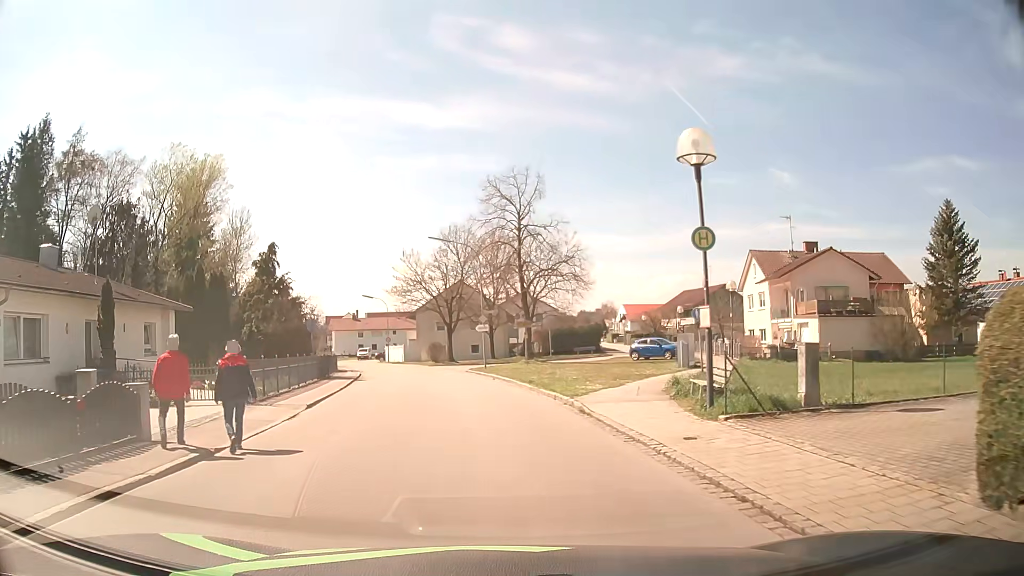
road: residential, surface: asphalt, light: Day
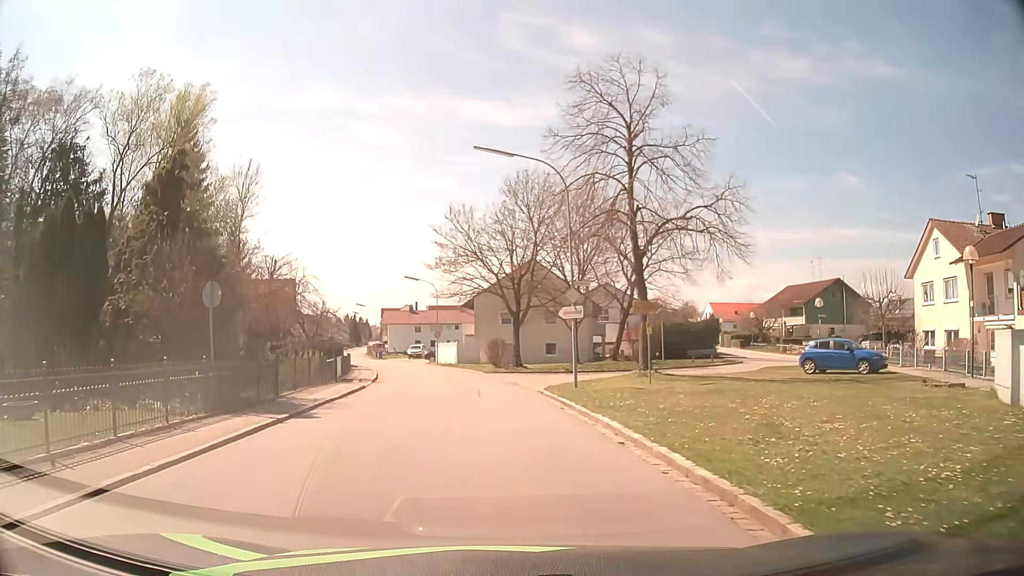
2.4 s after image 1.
(-1.0, +17.9) m; -6°
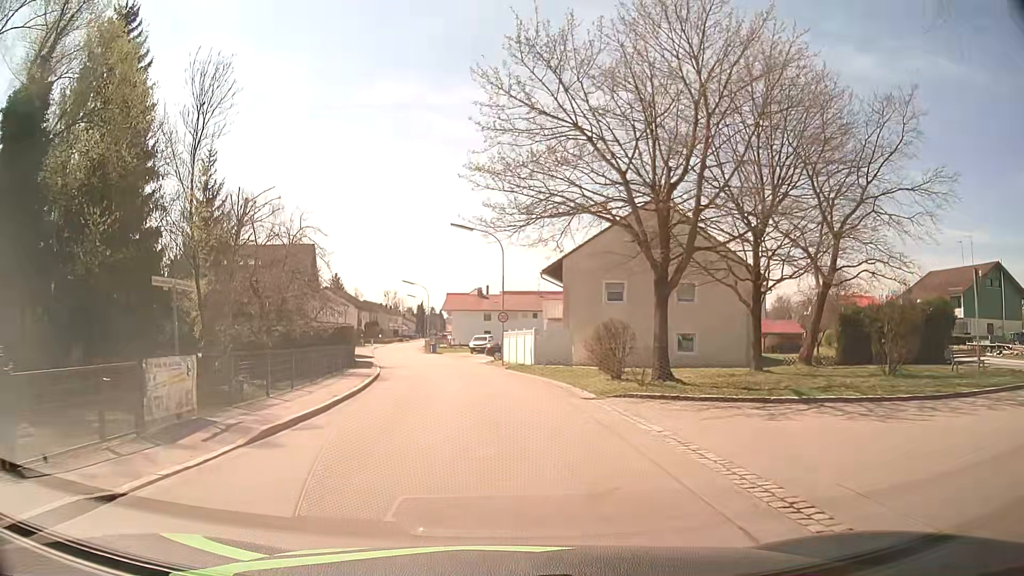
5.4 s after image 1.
(-1.5, +22.5) m; -7°
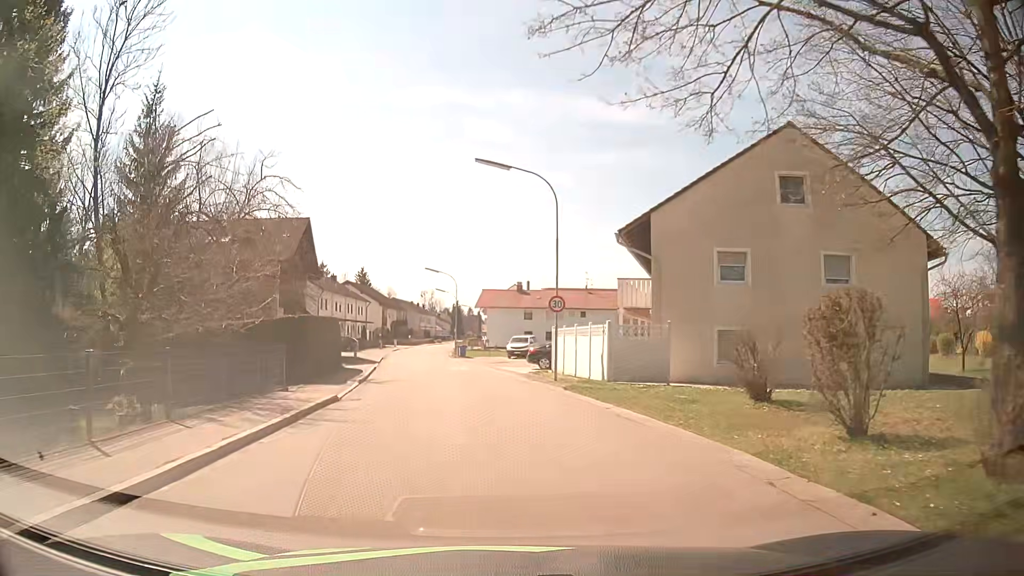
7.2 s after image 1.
(-0.3, +13.6) m; -3°
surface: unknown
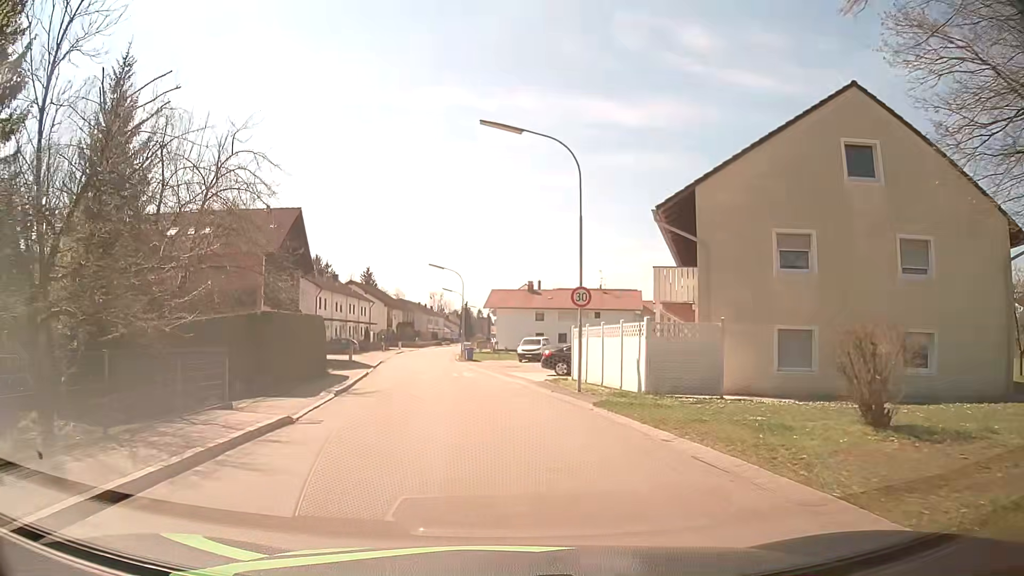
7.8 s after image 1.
(0.0, +4.5) m; 0°
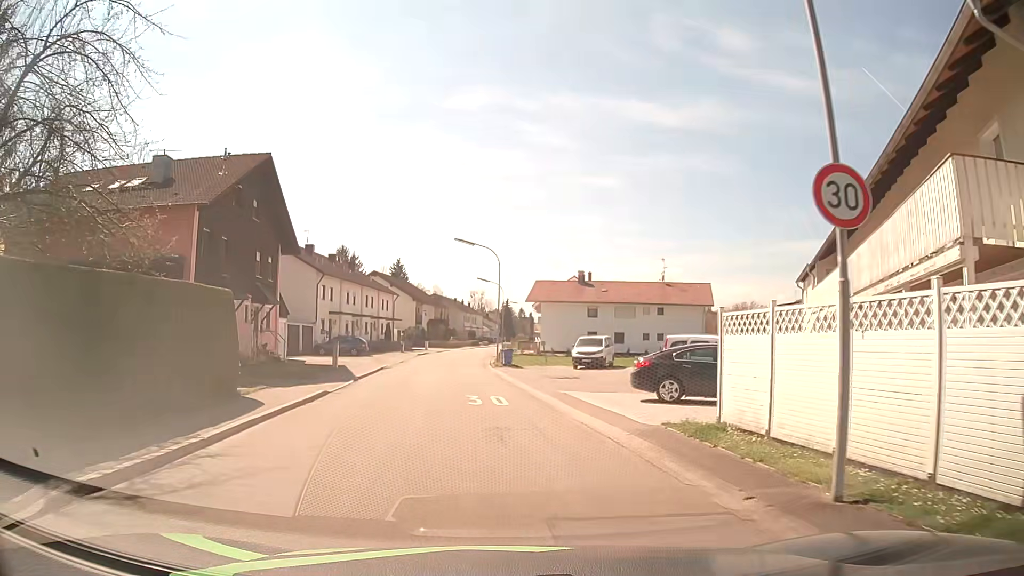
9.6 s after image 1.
(-0.4, +13.4) m; -4°
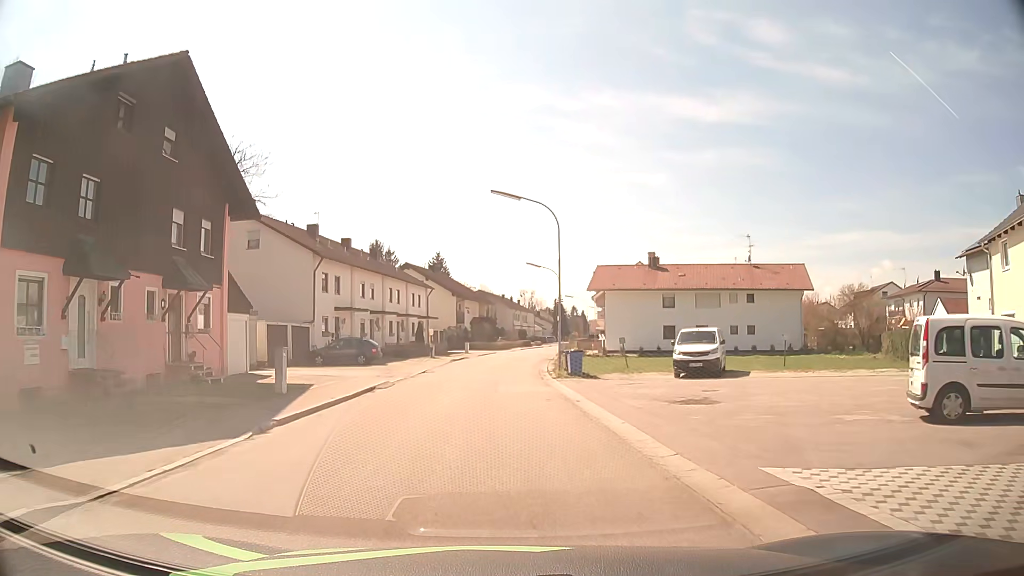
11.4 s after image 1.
(-0.5, +13.3) m; -4°
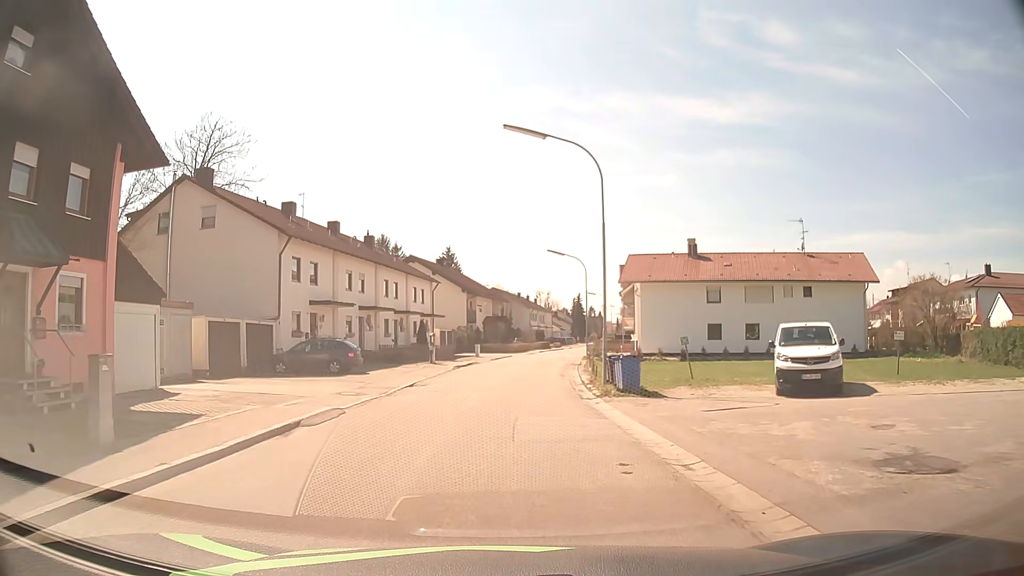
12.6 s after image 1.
(-0.1, +9.0) m; -1°
(0, +10) (0, +20) (+1, +30) (+2, +40) (+3, +50) (+4, +60) (+6, +70) (+8, +79) (+10, +89) (+12, +99) m
